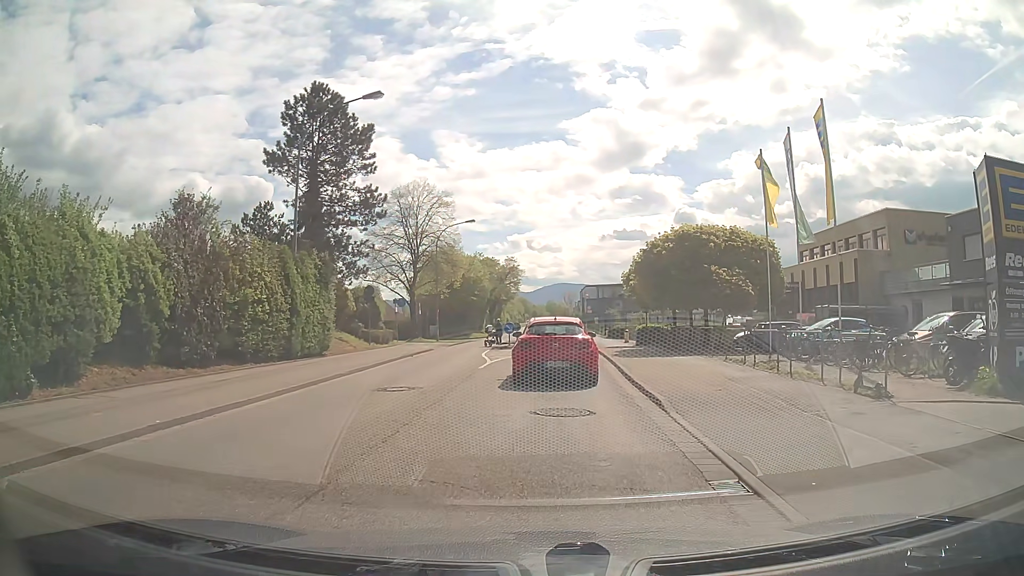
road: tertiary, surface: asphalt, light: Day
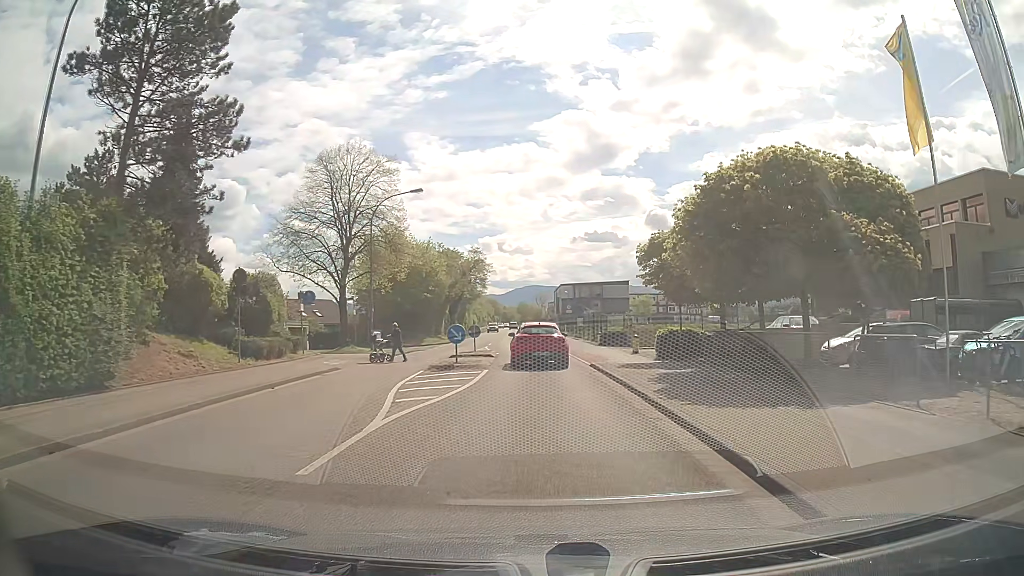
(+0.3, +14.3) m; +2°
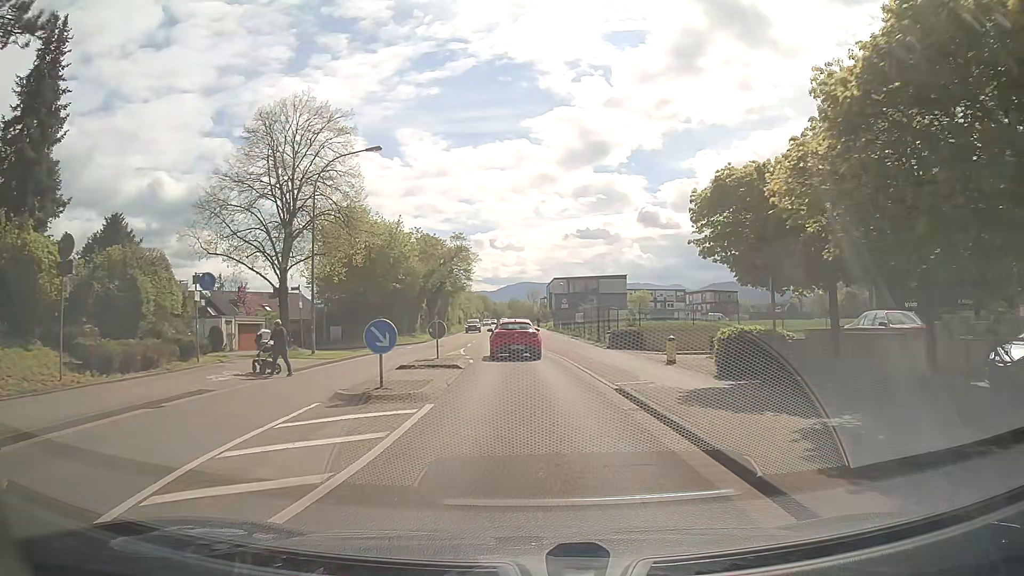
(+0.1, +9.6) m; +1°
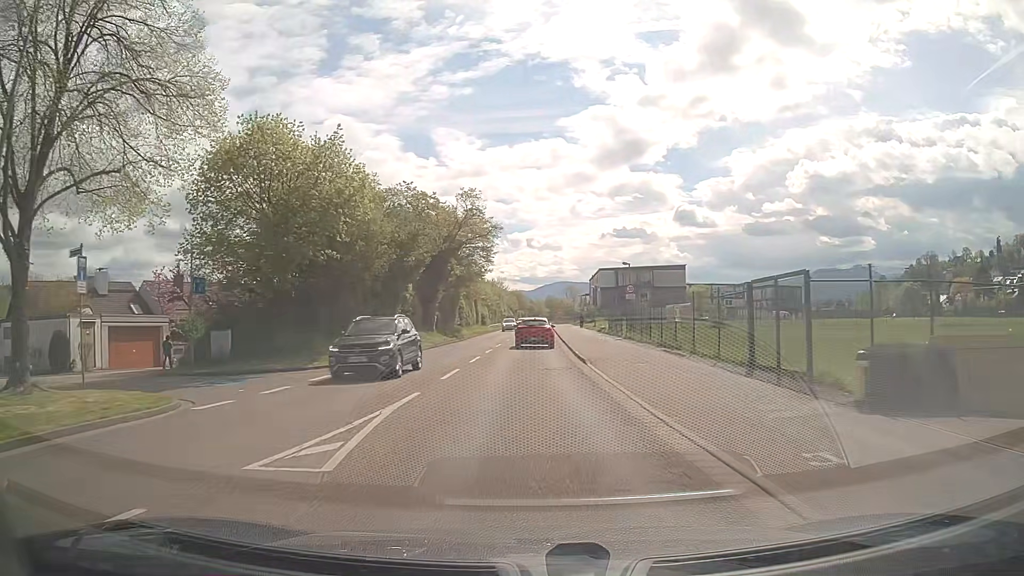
(-0.5, +22.6) m; -3°
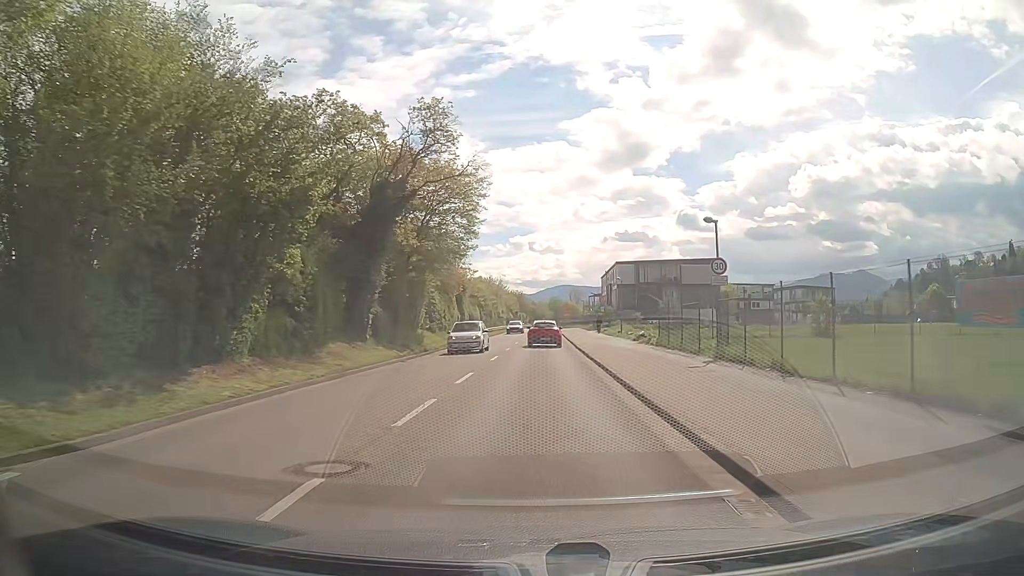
(-0.2, +19.4) m; 0°
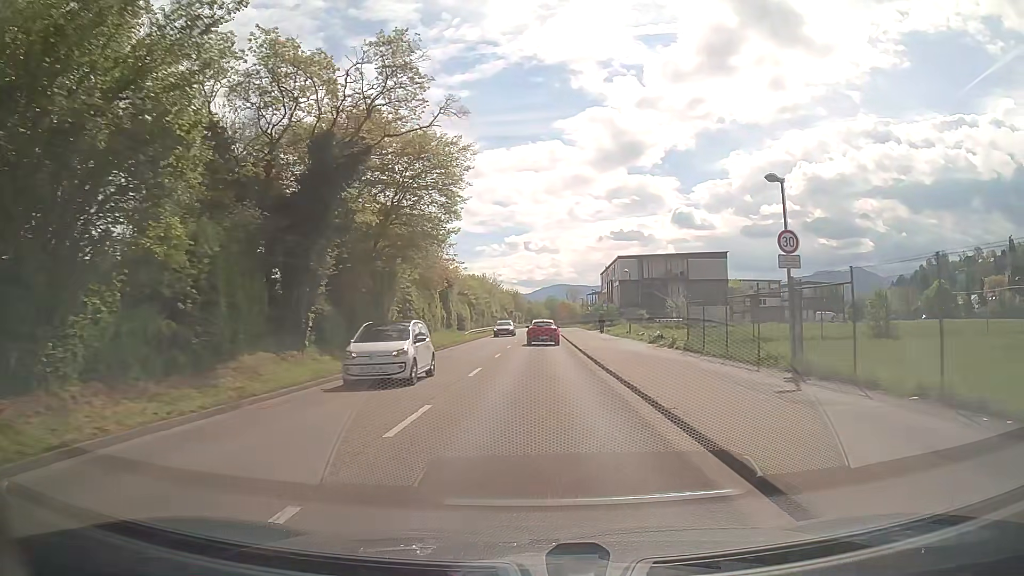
(0.0, +6.9) m; 0°
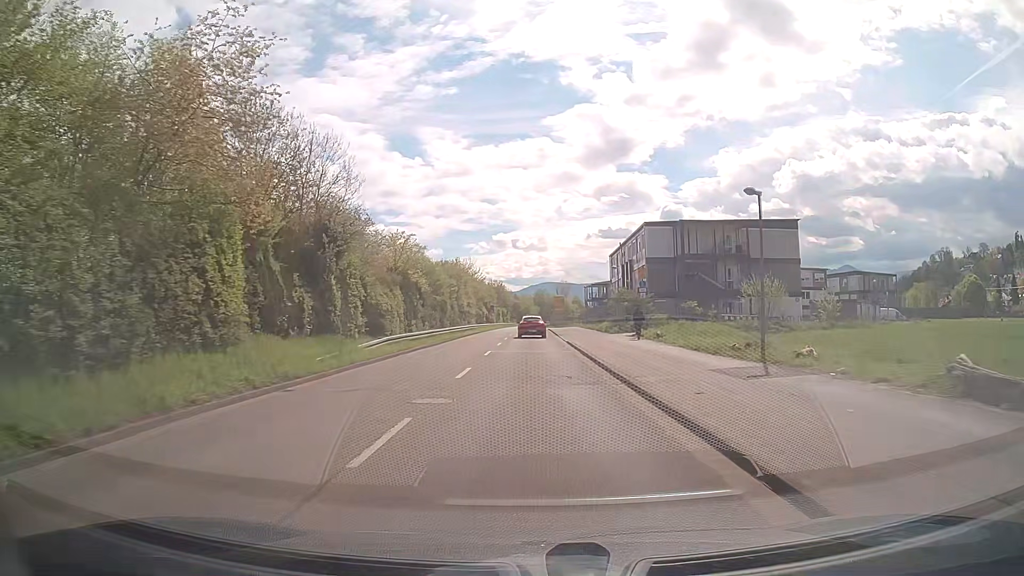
(+0.3, +29.0) m; +1°
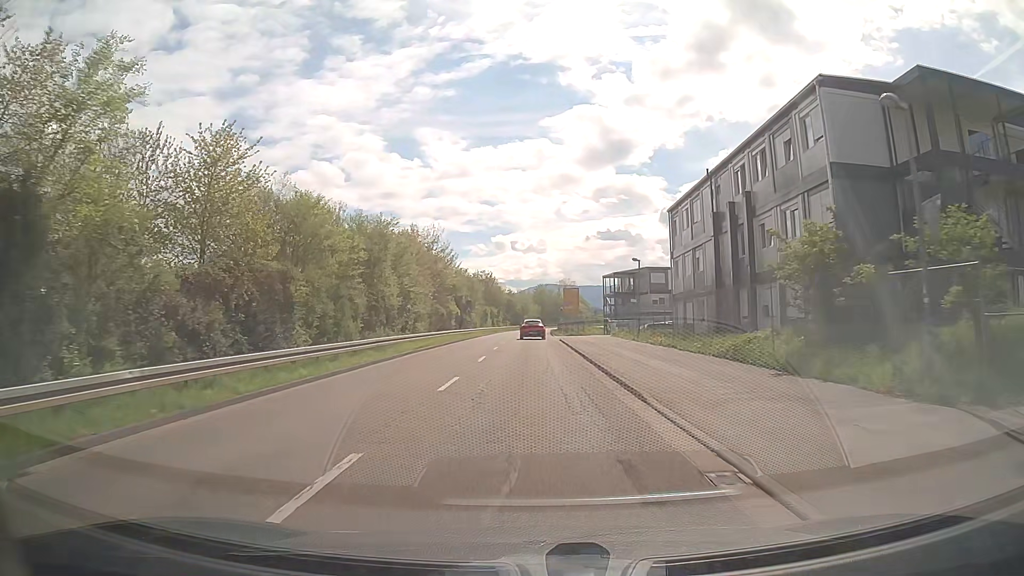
(+0.3, +38.4) m; 0°
(0, +10) (0, +20) (0, +30) (0, +40) (0, +50) (0, +60) (0, +70) (0, +80) (+1, +90) (+2, +100) m
